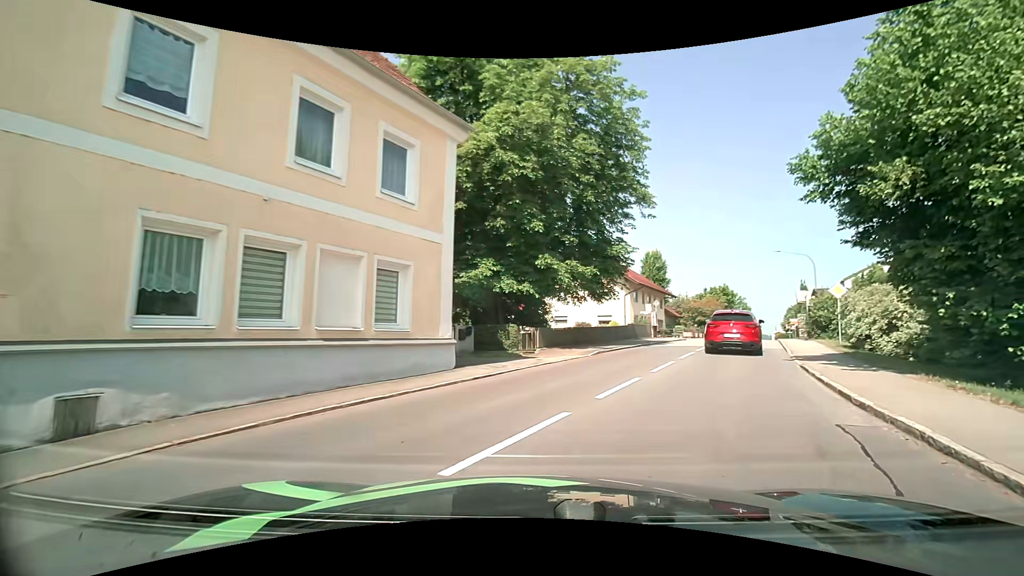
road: secondary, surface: asphalt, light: Day
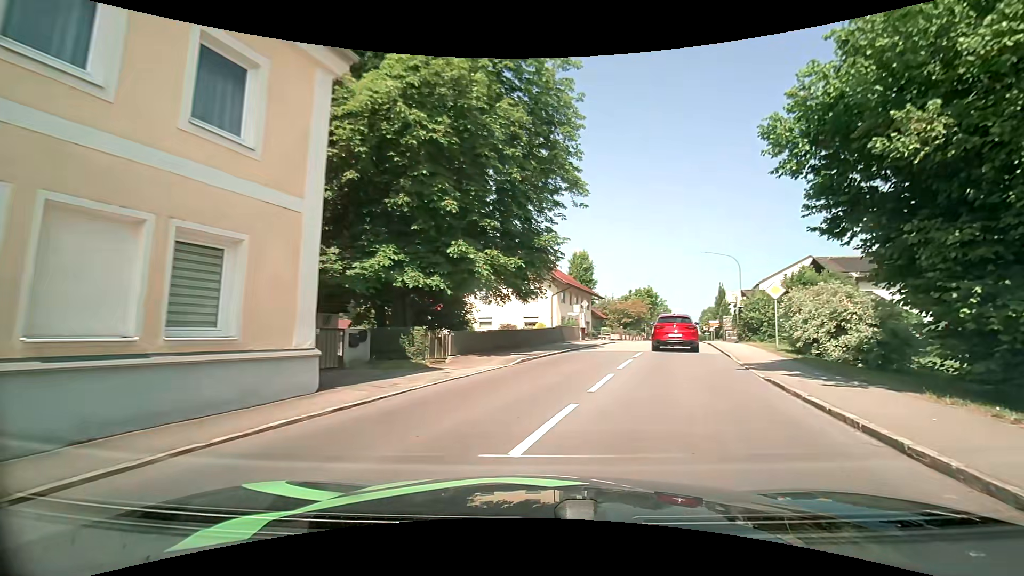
(+0.3, +3.7) m; +9°
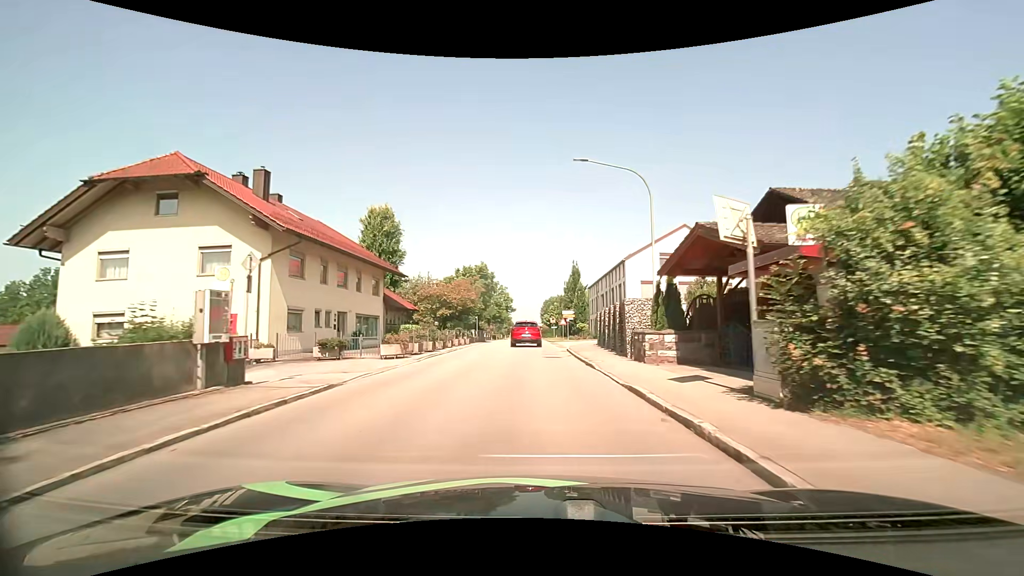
(+6.4, +25.0) m; +19°
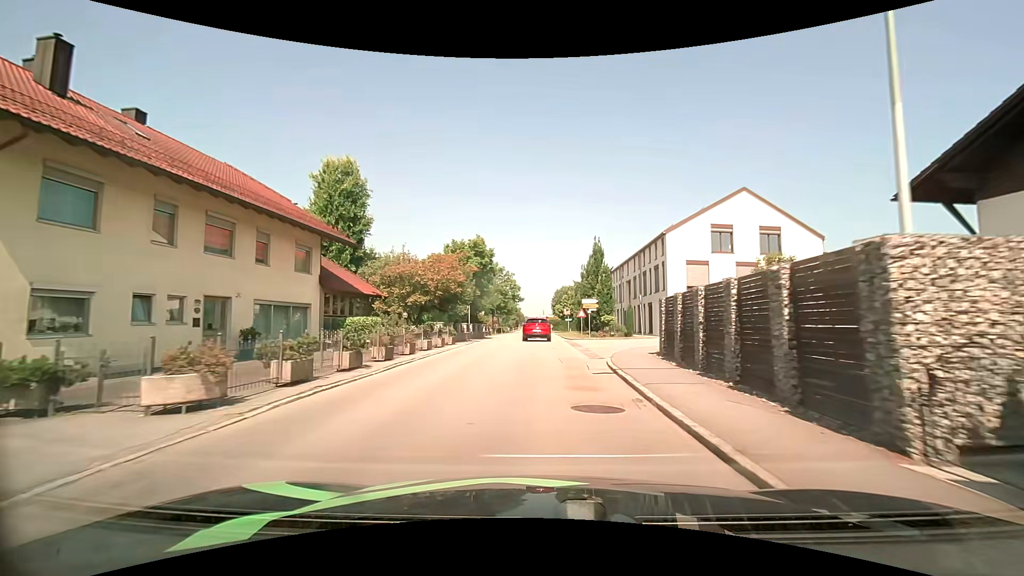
(-0.1, +12.3) m; -1°
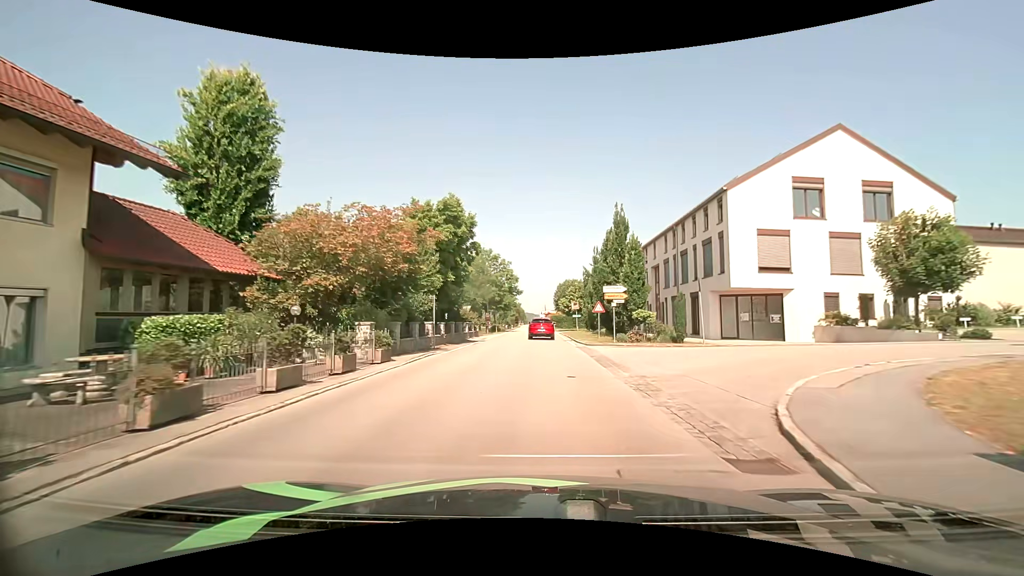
(0.0, +12.7) m; -1°
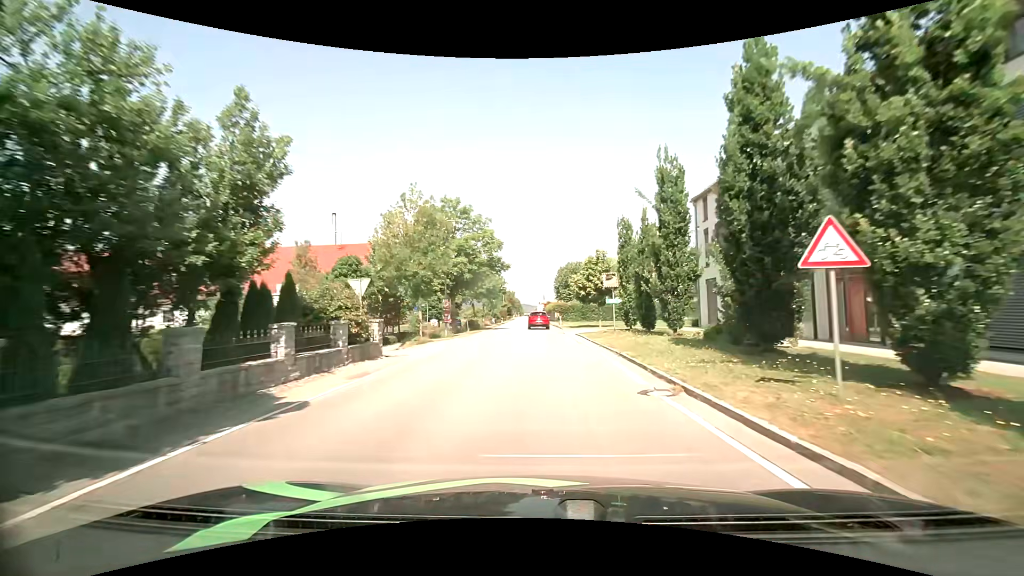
(+0.3, +27.5) m; +1°
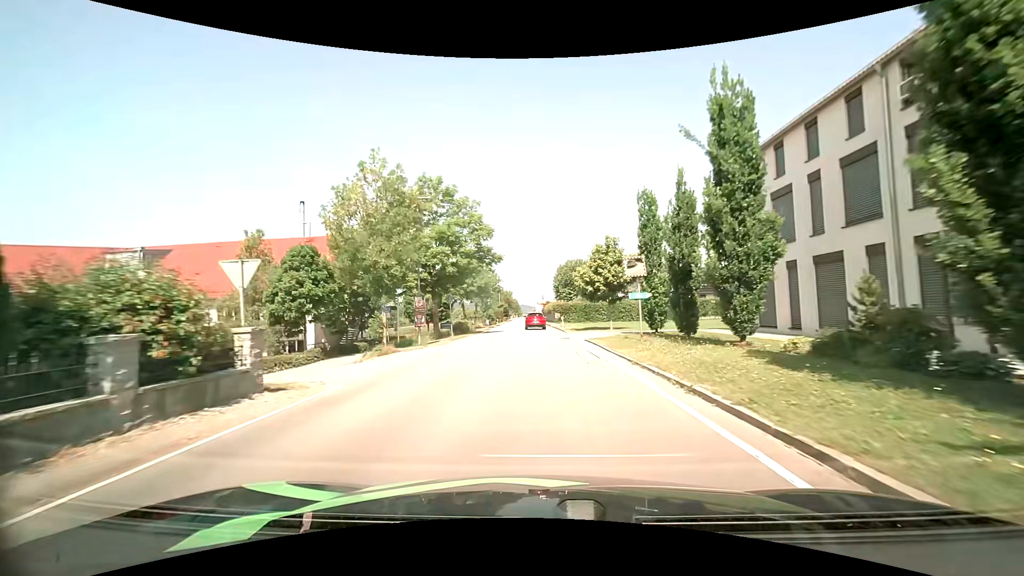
(0.0, +7.4) m; 0°
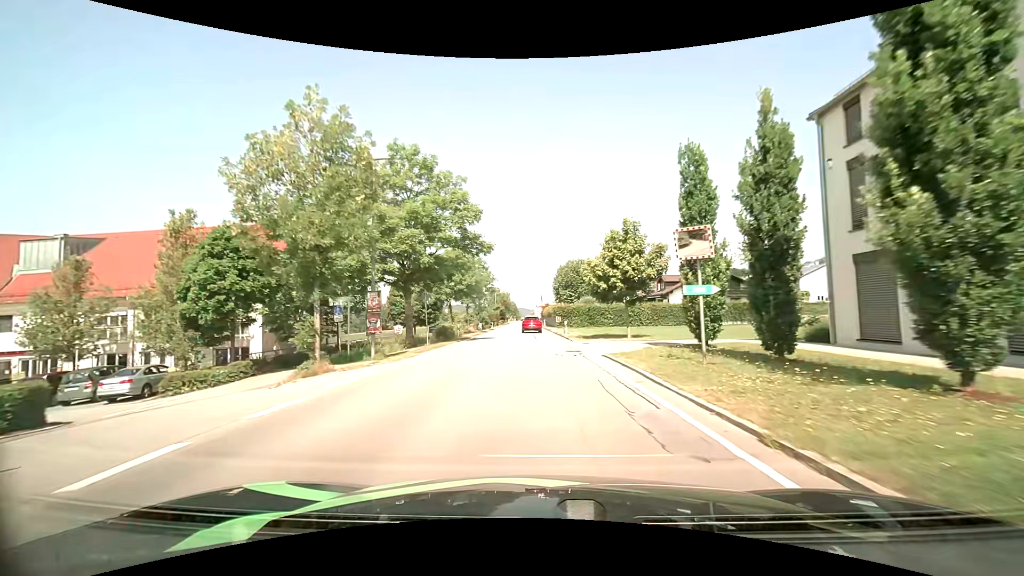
(-0.1, +7.5) m; -1°
(0, +10) (0, +20) (0, +30) (0, +40) (0, +50) (-1, +60) (-1, +70) (-1, +80) (-1, +90) (-1, +100) m
